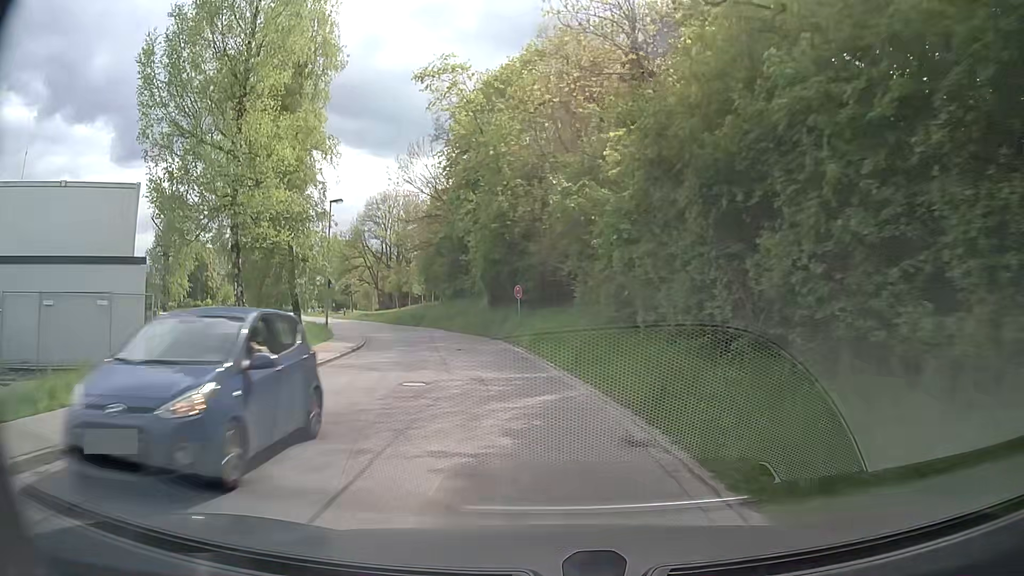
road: residential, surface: paved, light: Day
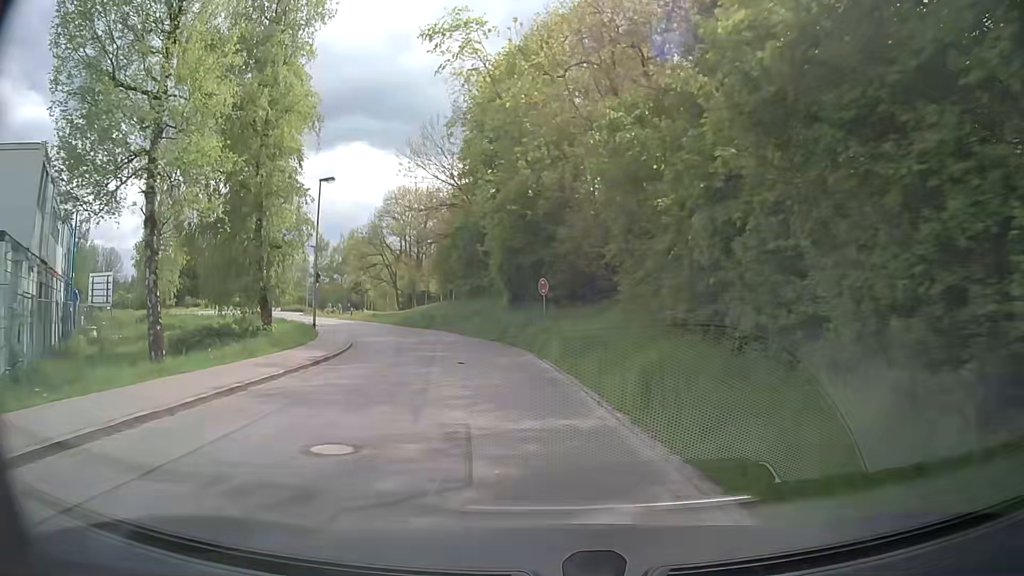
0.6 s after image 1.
(-0.2, +6.7) m; -3°
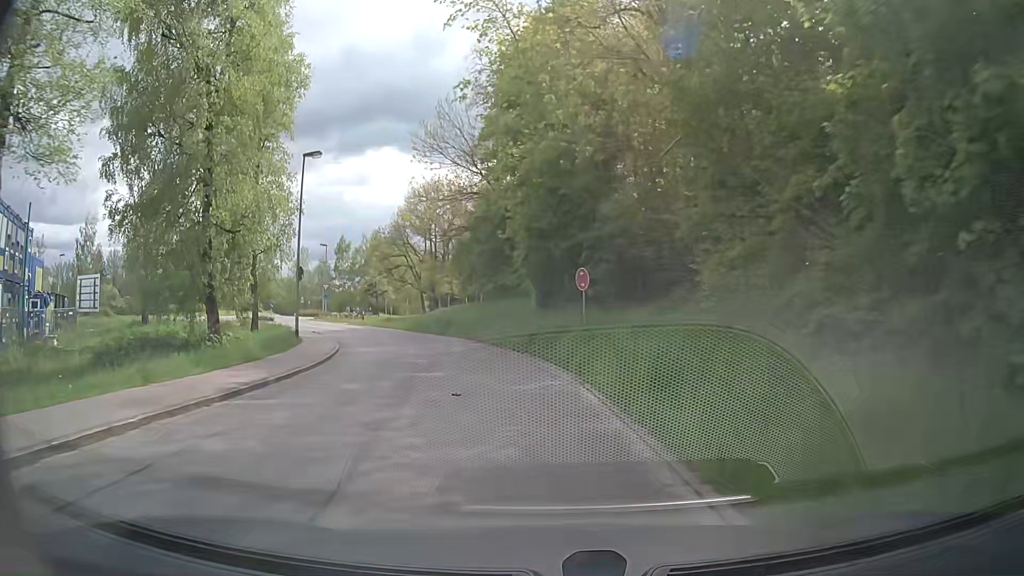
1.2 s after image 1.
(-0.1, +6.7) m; -2°
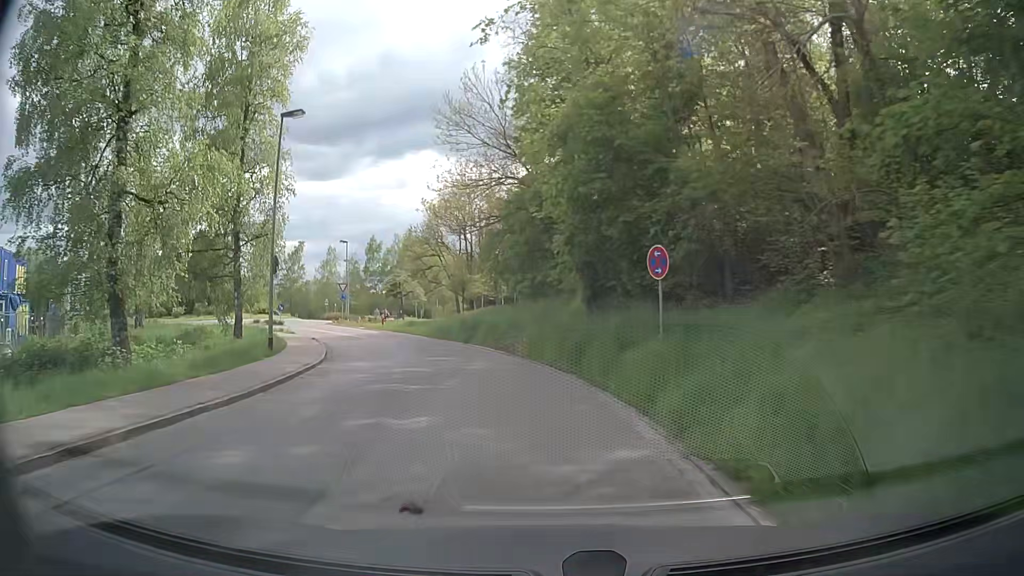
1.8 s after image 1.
(-0.2, +6.6) m; -3°
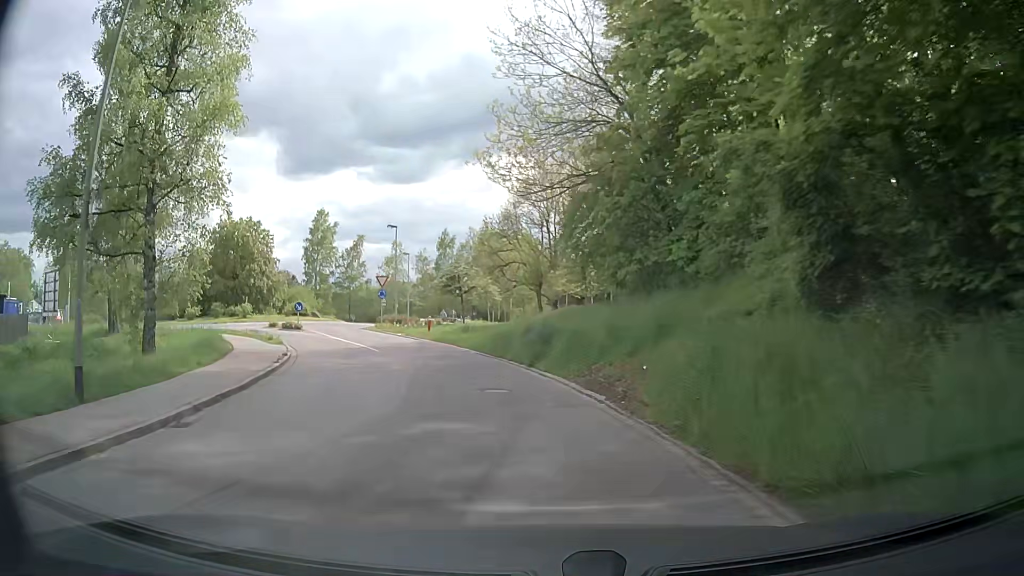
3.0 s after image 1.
(-0.9, +12.9) m; -8°
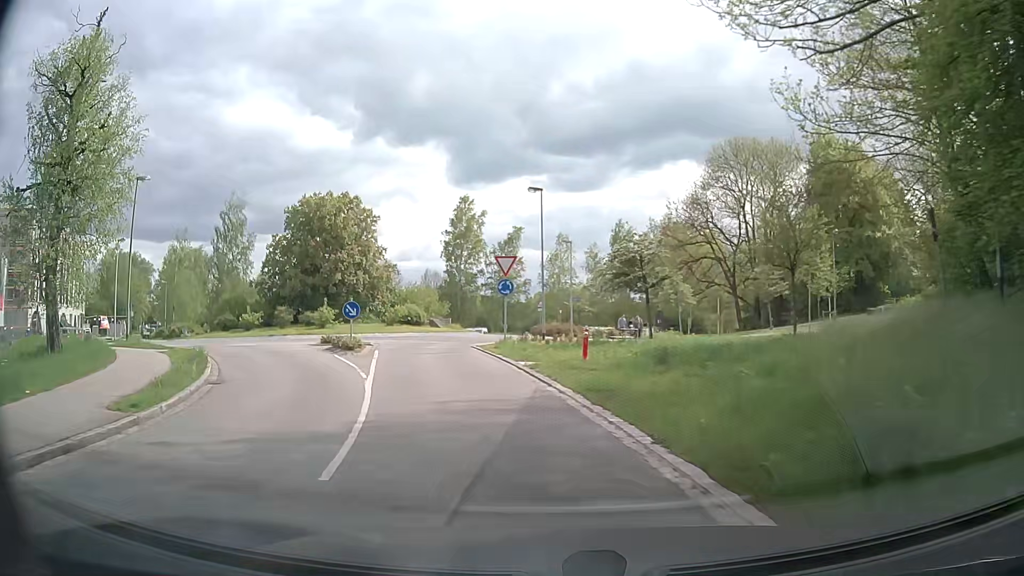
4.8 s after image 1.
(-2.0, +17.8) m; -14°
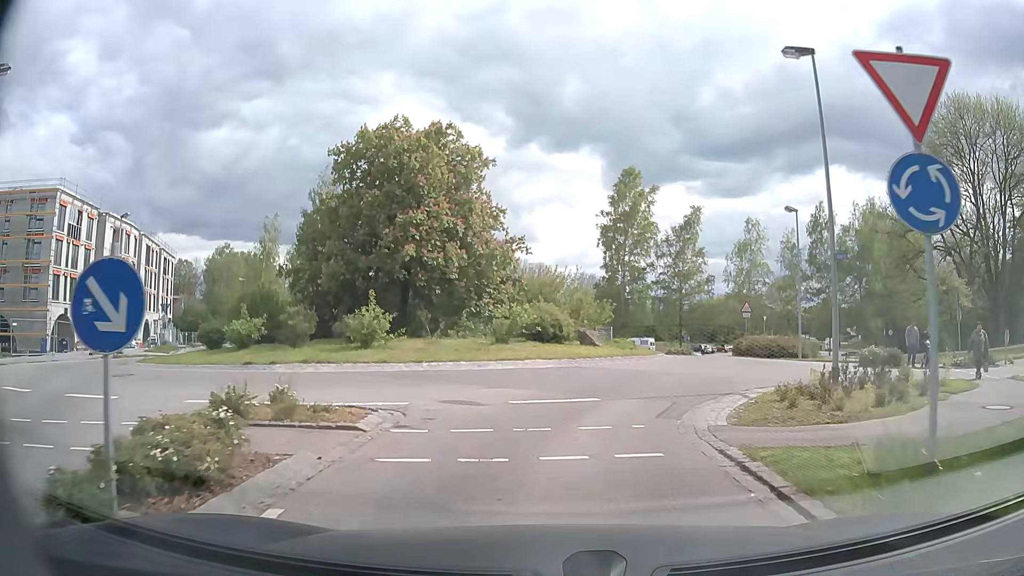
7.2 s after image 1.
(-2.9, +18.6) m; -14°
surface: asphalt
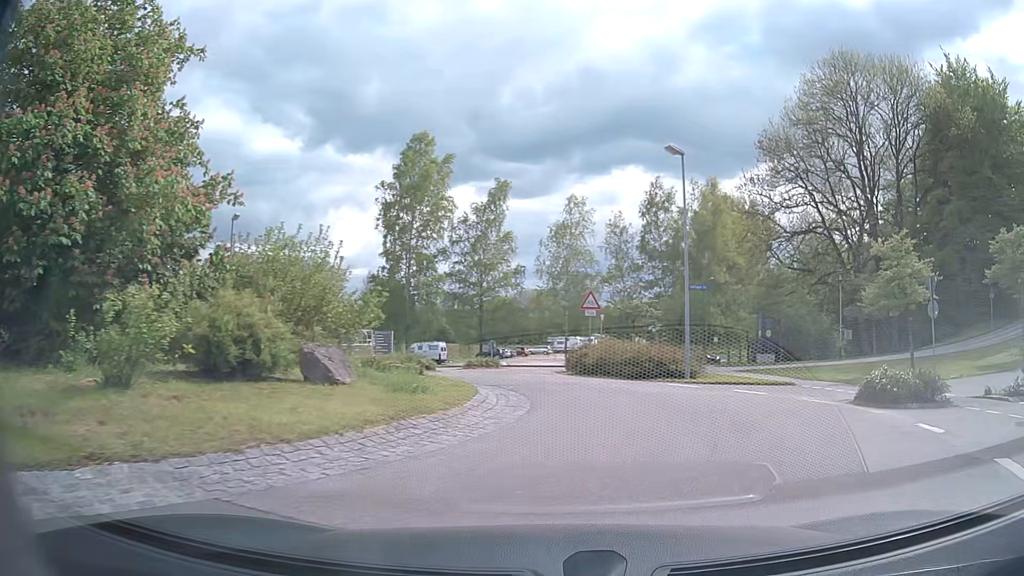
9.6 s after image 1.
(+1.1, +12.7) m; +18°
